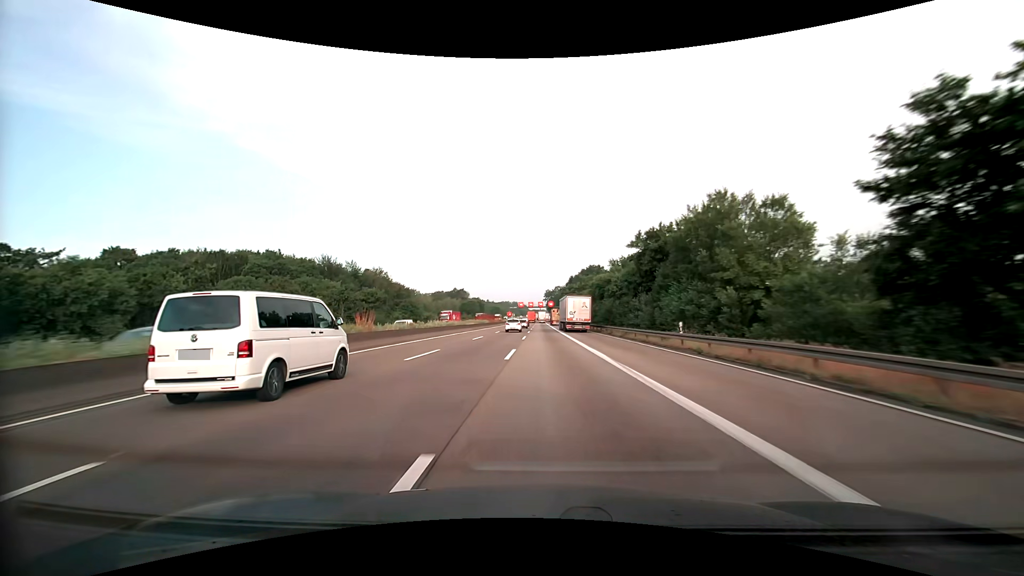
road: motorway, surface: asphalt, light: Day
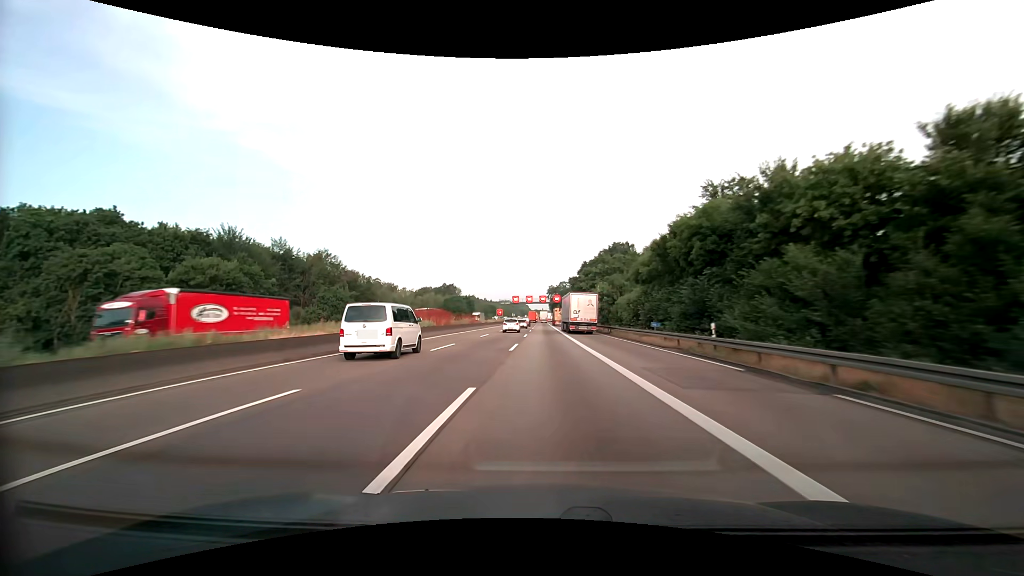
(-0.2, +49.1) m; 0°
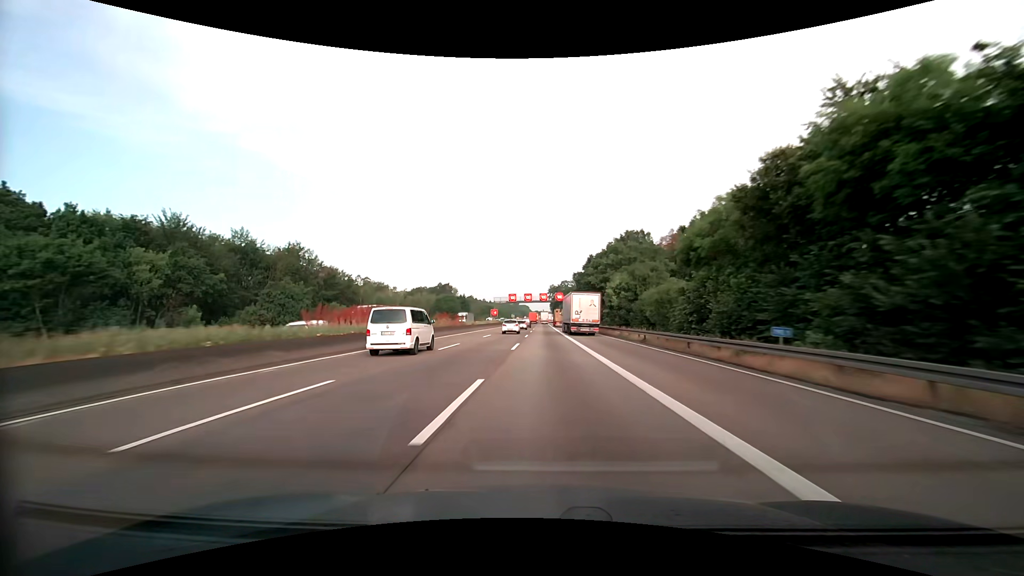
(0.0, +16.3) m; 0°
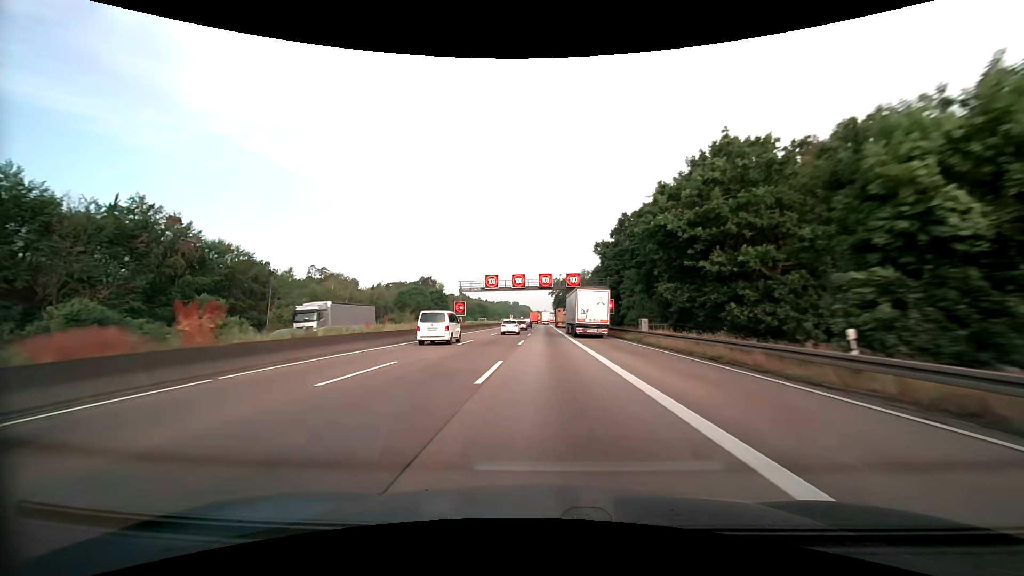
(0.0, +48.7) m; 0°
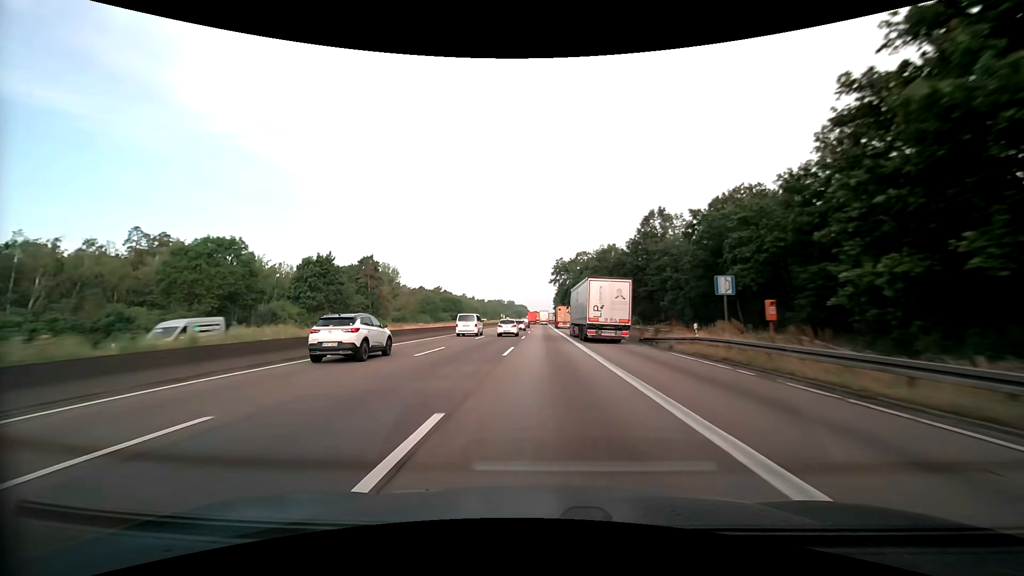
(+0.2, +81.4) m; 0°
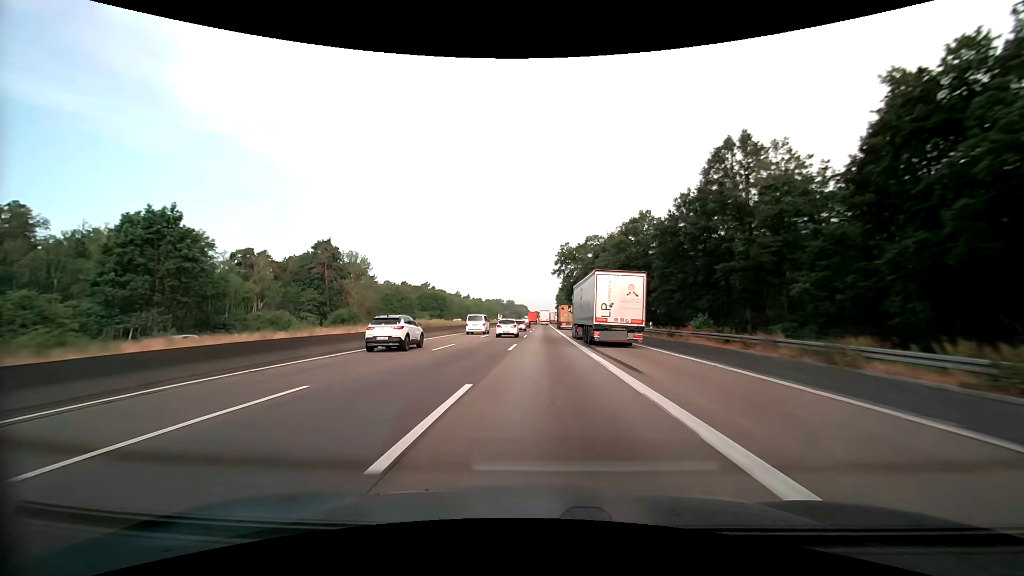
(-0.1, +32.7) m; 0°
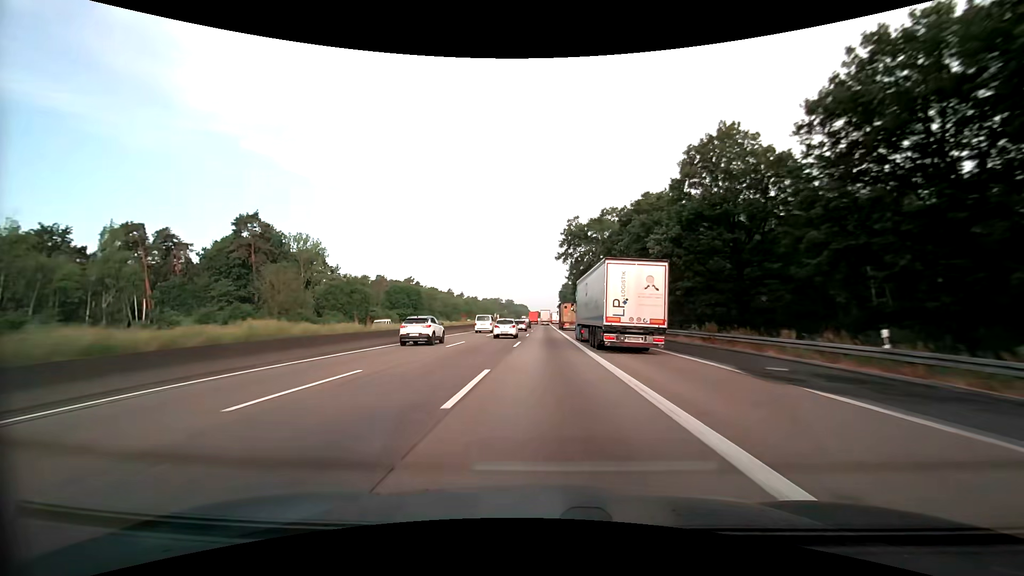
(0.0, +32.8) m; 0°
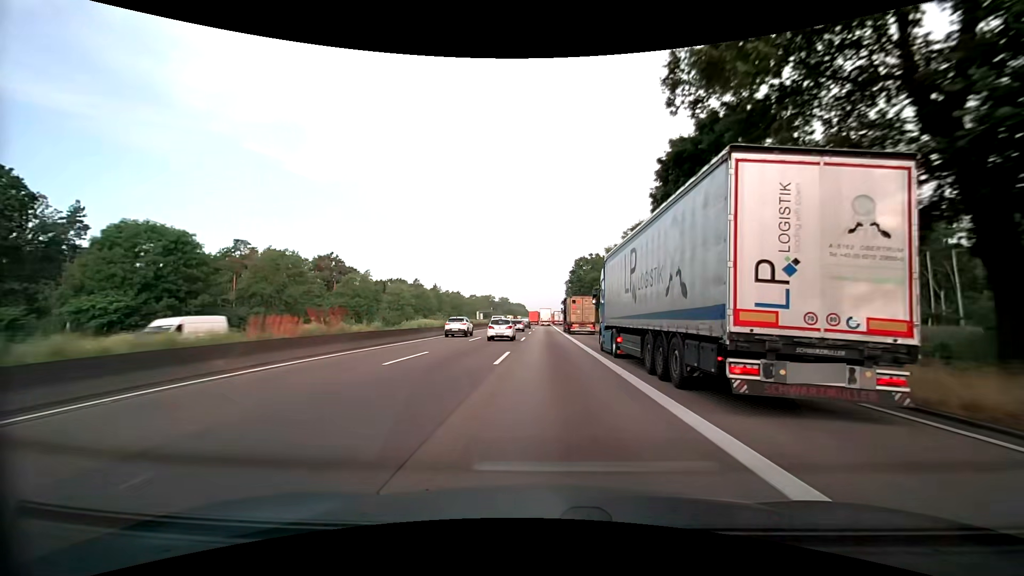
(0.0, +82.3) m; 0°
(0, +10) (0, +20) (0, +30) (0, +40) (0, +50) (0, +60) (0, +70) (0, +80) (0, +90) (0, +100) m
